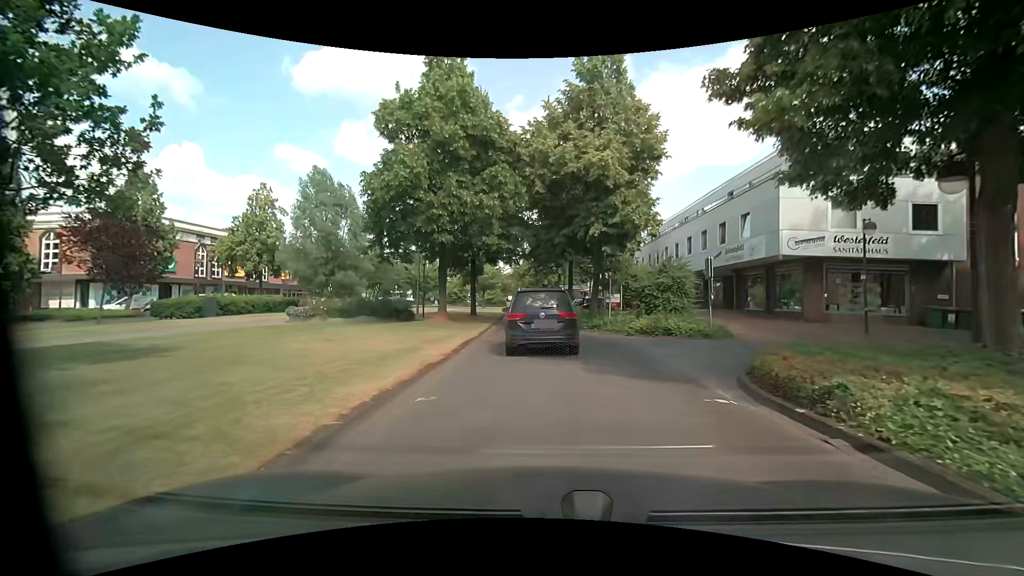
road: residential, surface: asphalt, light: Day
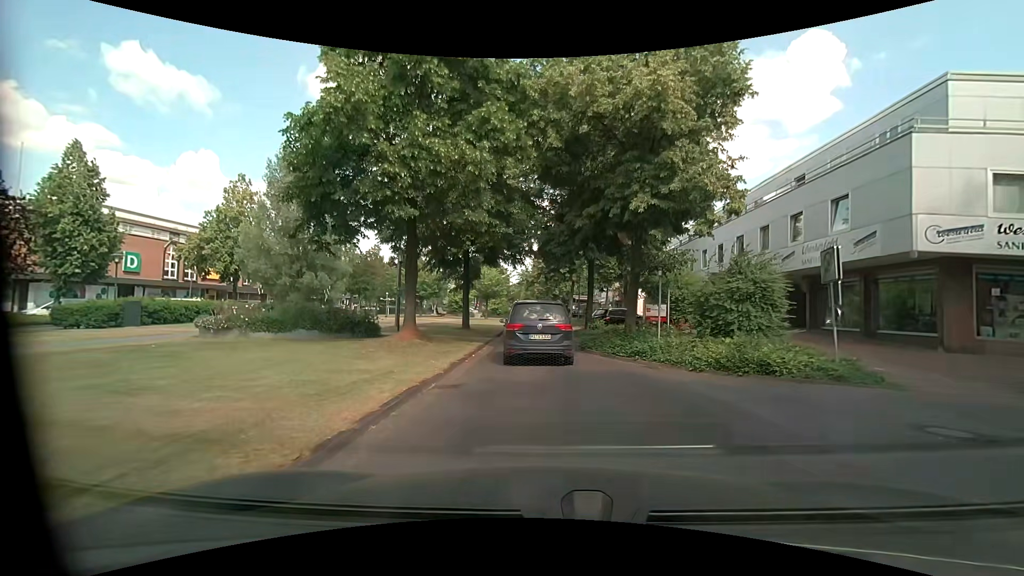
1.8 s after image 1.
(+0.2, +7.9) m; -1°
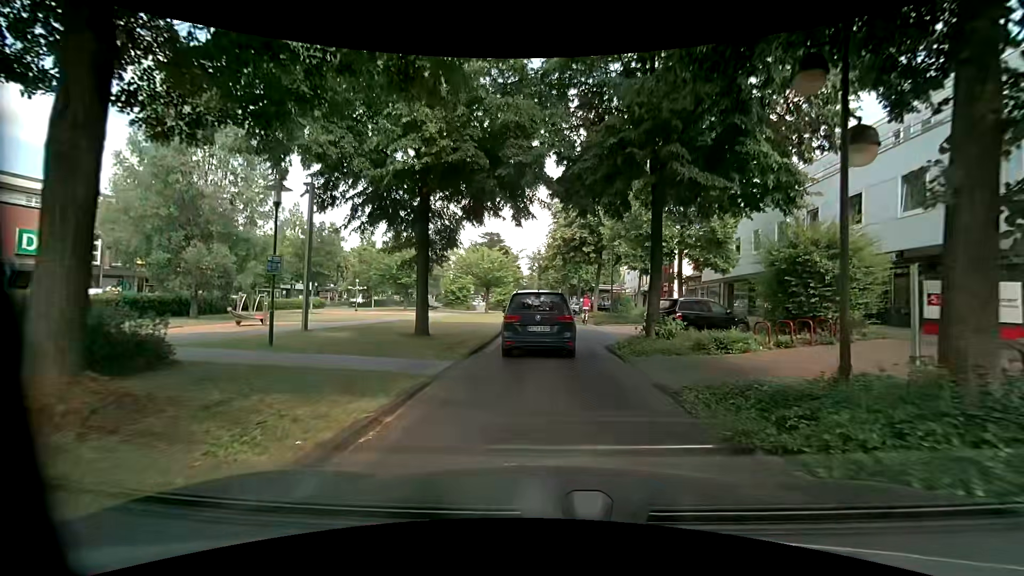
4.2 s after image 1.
(+0.3, +13.3) m; +1°
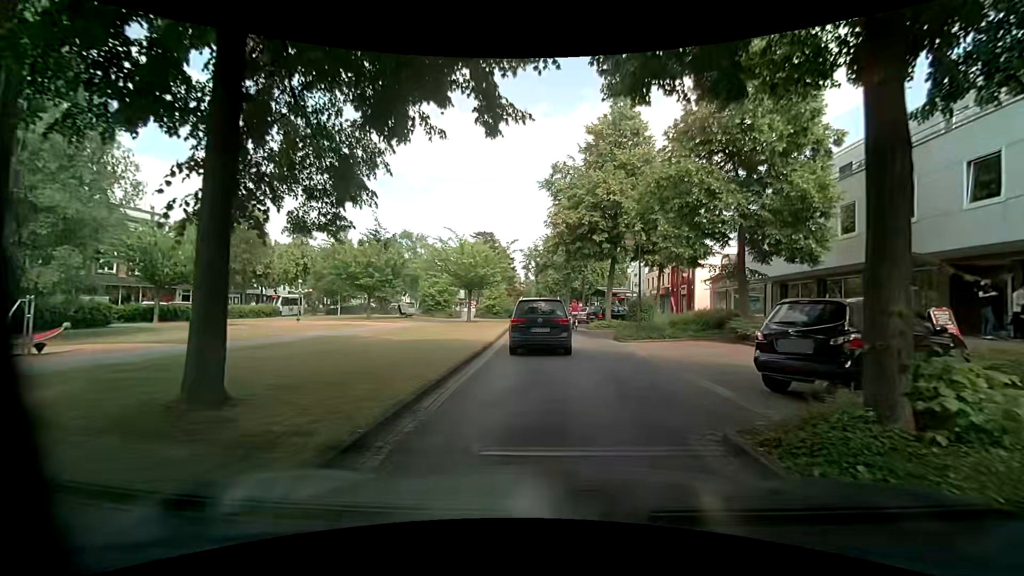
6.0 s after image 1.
(0.0, +10.0) m; 0°
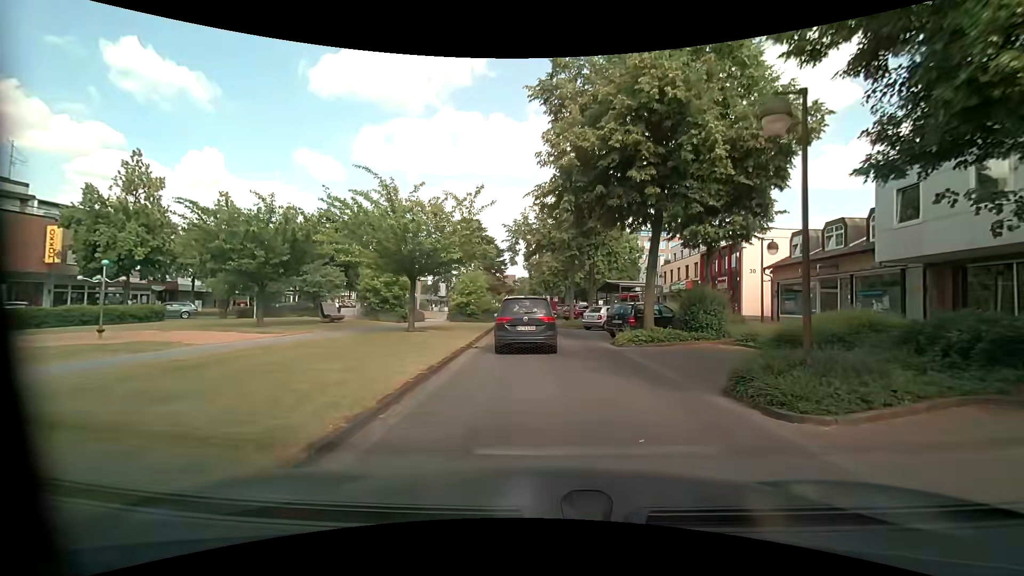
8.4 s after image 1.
(-0.1, +14.6) m; 0°
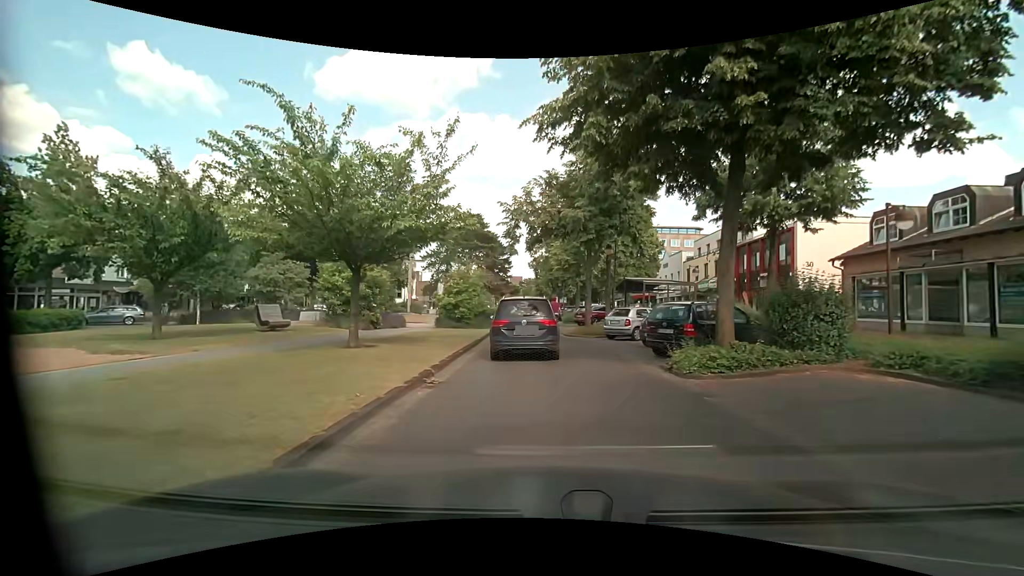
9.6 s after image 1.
(0.0, +7.4) m; 0°
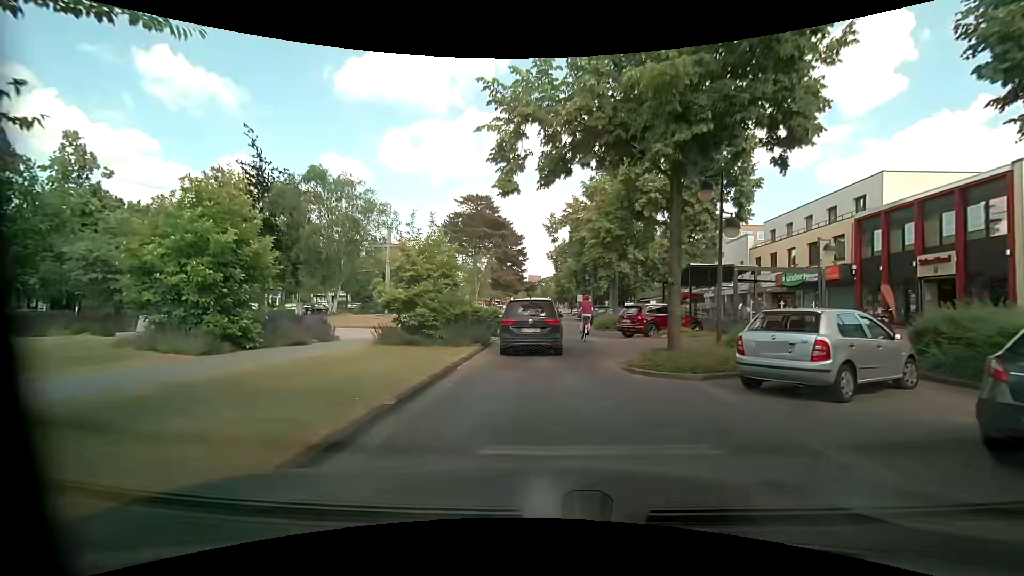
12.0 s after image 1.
(-0.4, +13.5) m; -2°
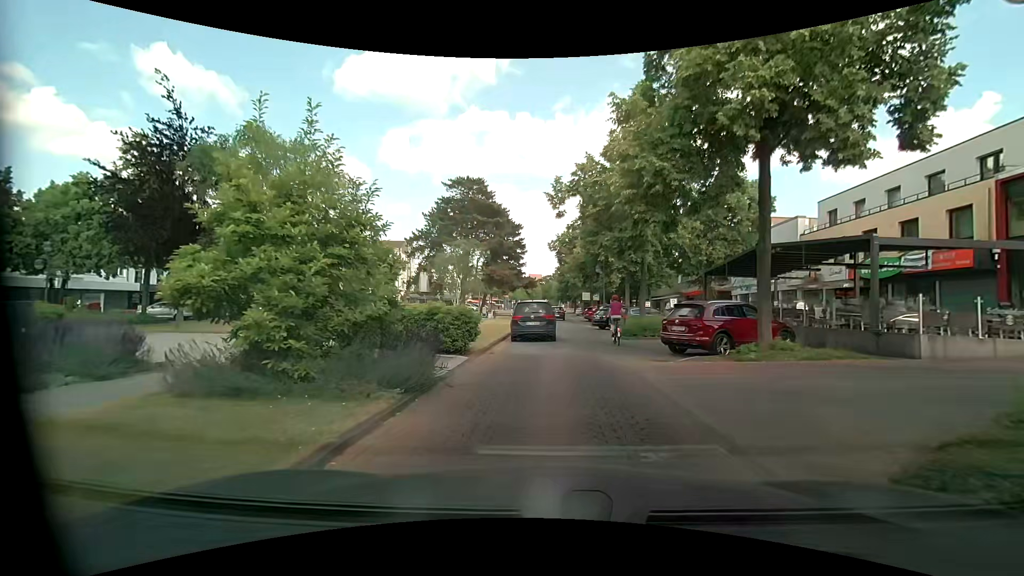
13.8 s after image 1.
(-0.1, +9.1) m; -2°
(0, +10) (+1, +20) (+1, +30) (+2, +40) (+2, +50) (+3, +60) (+3, +70) (+4, +80) (+4, +90) (+2, +100) m
